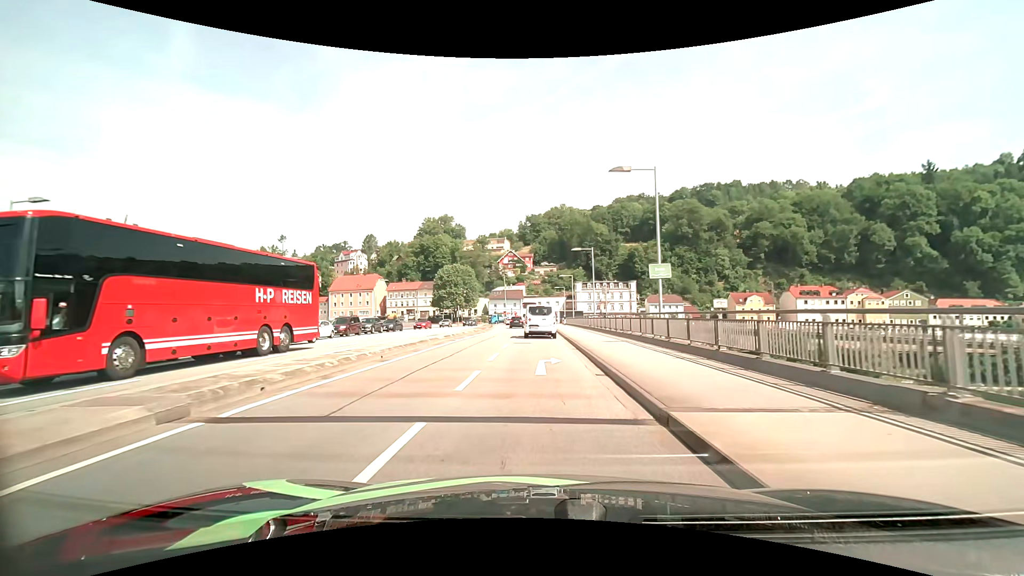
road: primary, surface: asphalt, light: Day
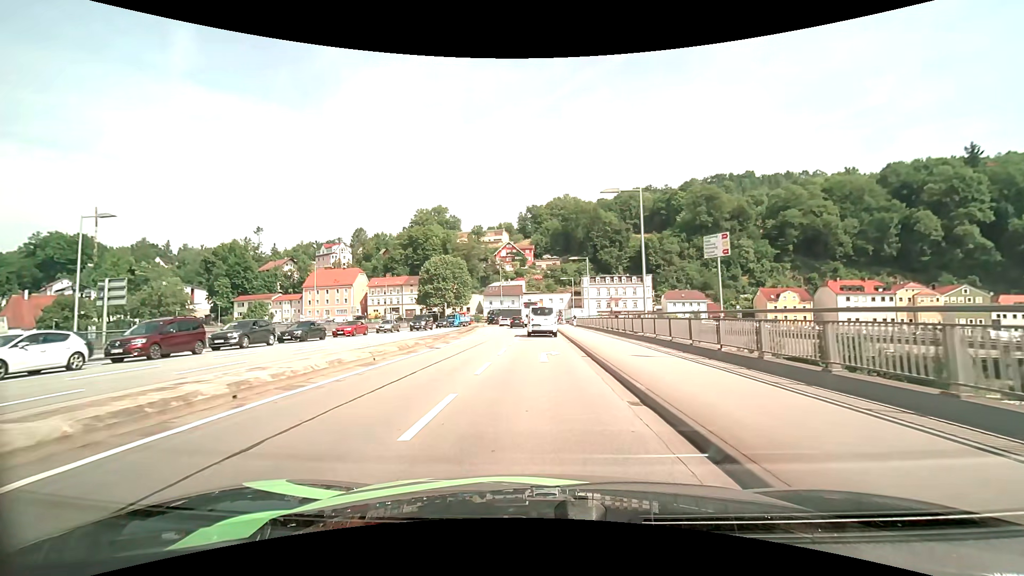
(0.0, +21.9) m; 0°
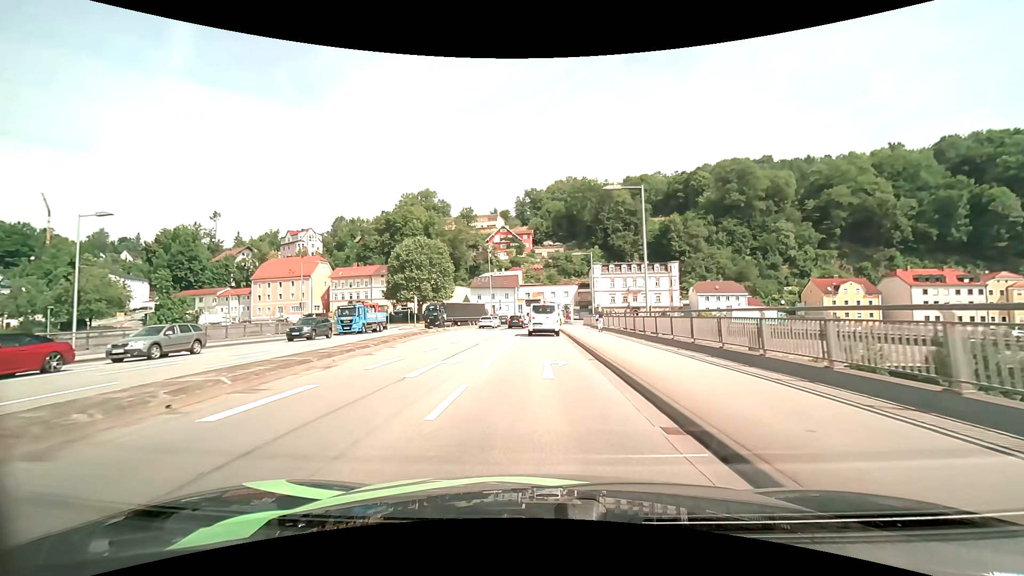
(0.0, +29.1) m; 0°
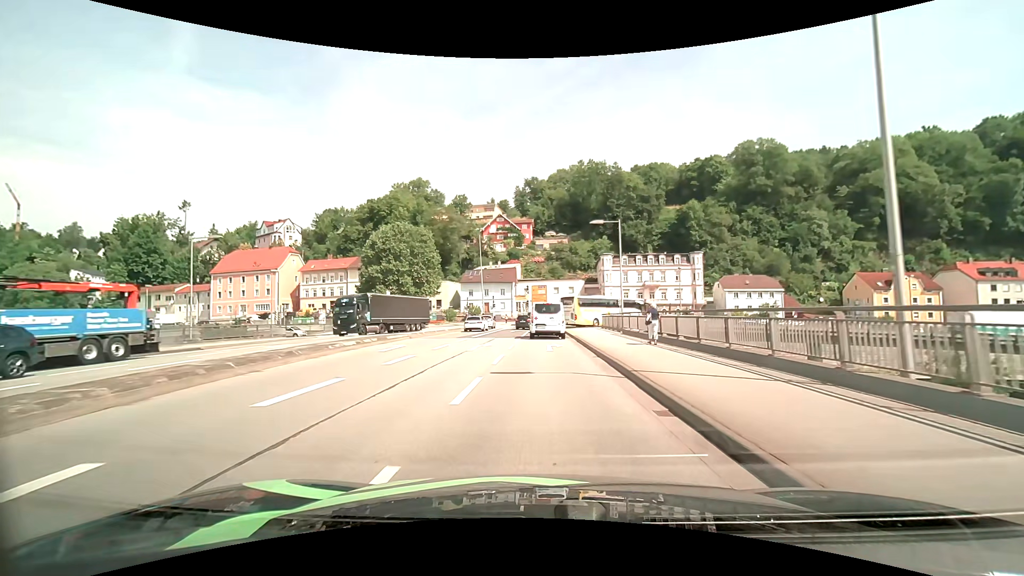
(-0.1, +17.0) m; 0°
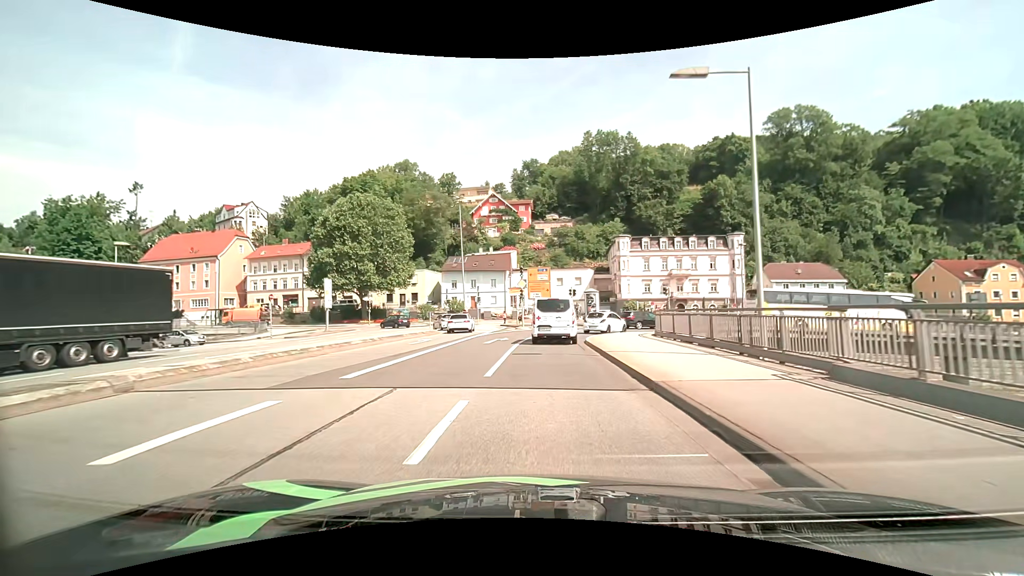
(0.0, +20.7) m; 0°
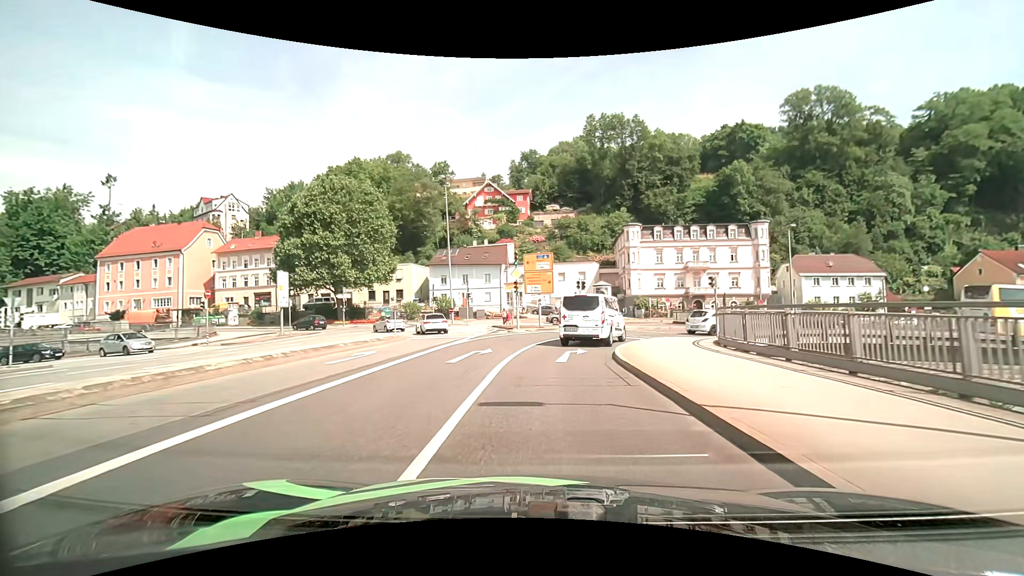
(0.0, +9.1) m; 0°
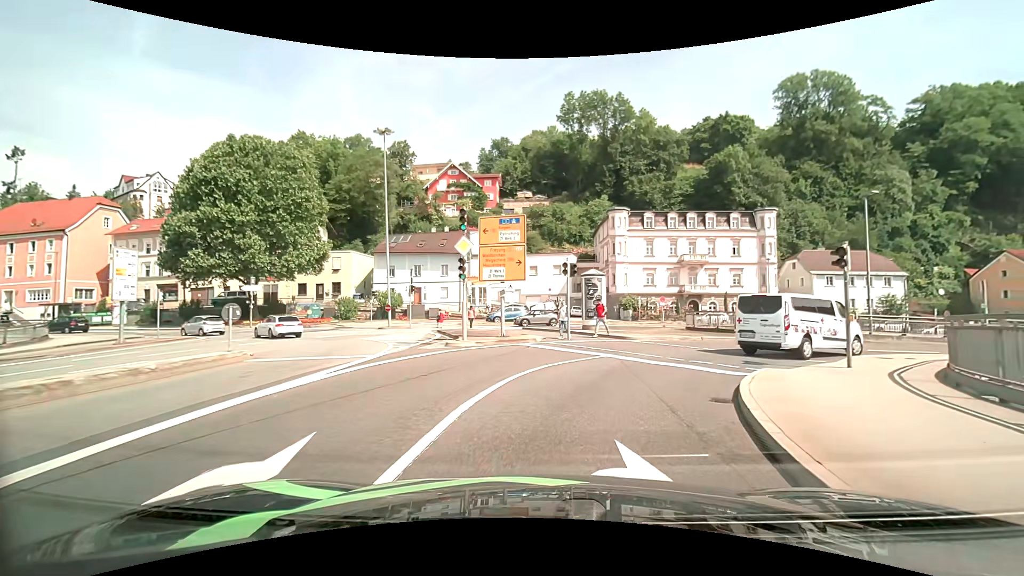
(+0.2, +12.9) m; +3°
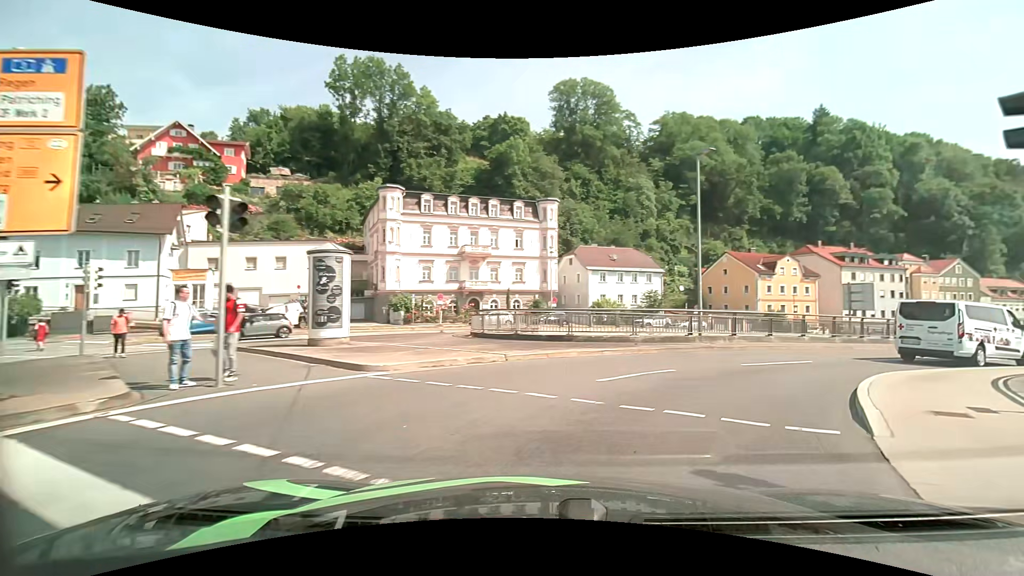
(+2.2, +11.6) m; +26°
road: primary_link
(+3, +10) (+9, +17) (+18, +22) (+27, +27) (+35, +32) (+44, +37) (+53, +42) (+61, +47) (+70, +52) (+79, +57) m
